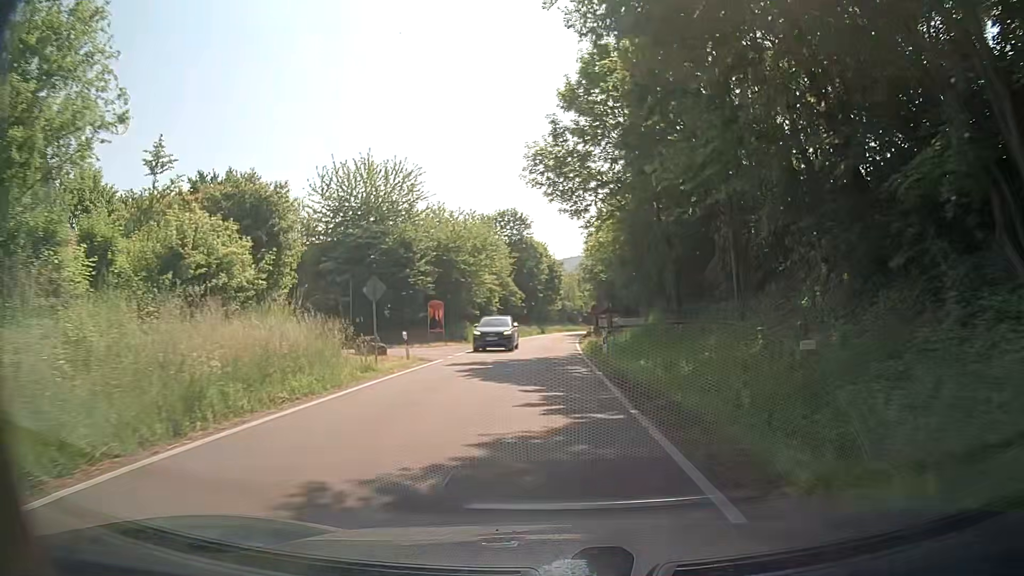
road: tertiary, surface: asphalt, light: Day
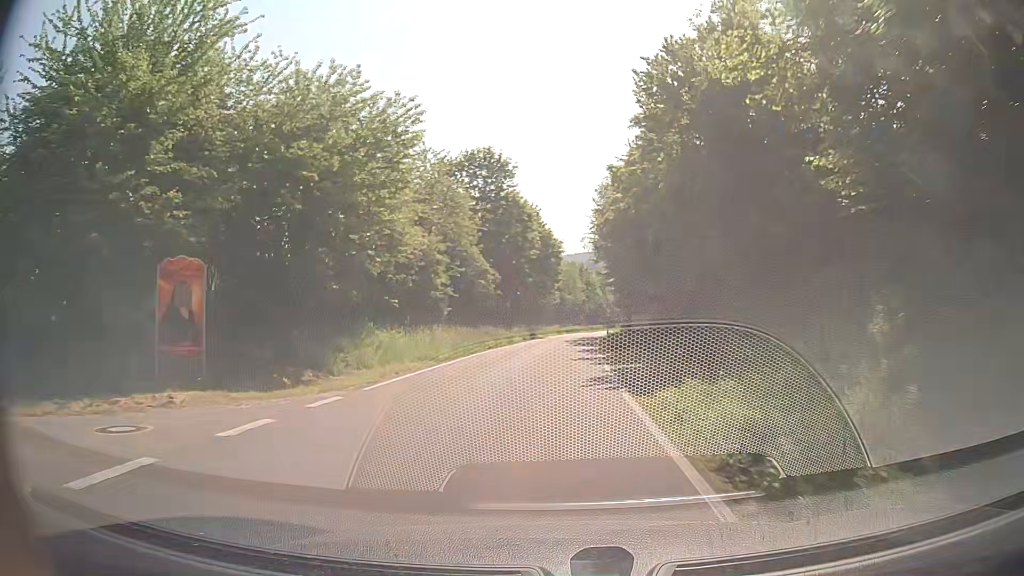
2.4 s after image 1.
(0.0, +29.6) m; 0°
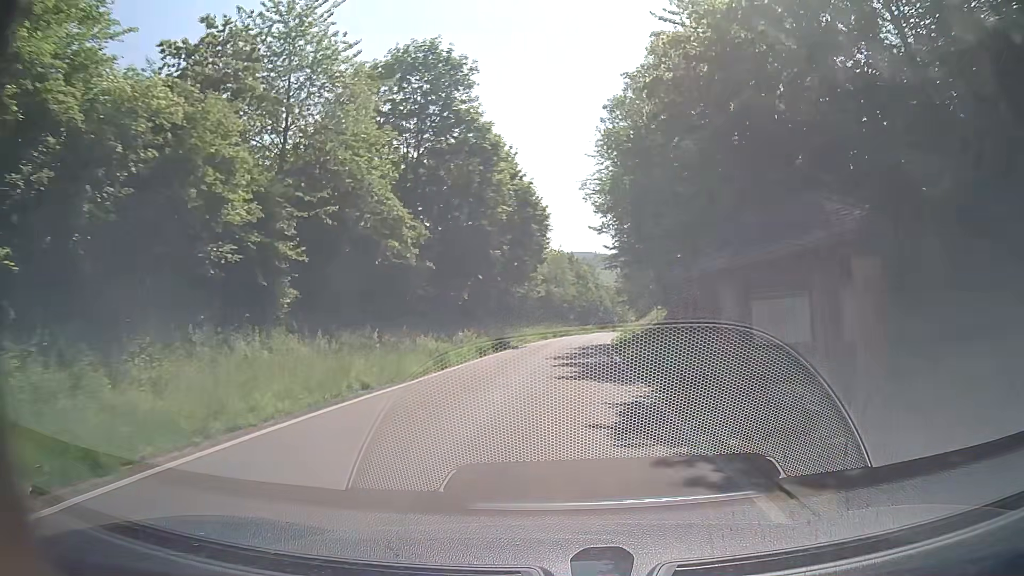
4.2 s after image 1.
(+0.2, +22.2) m; +1°
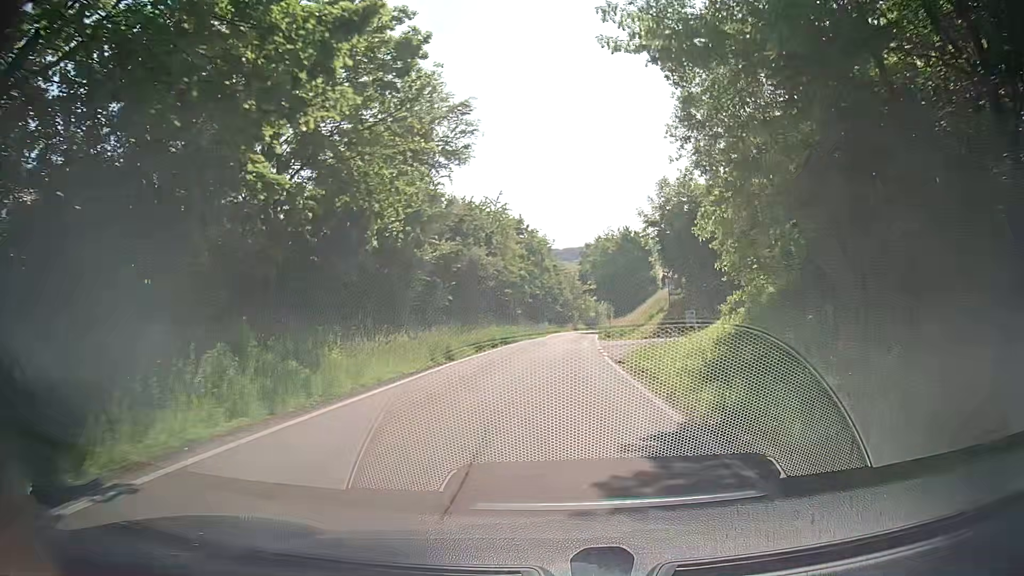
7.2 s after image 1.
(+1.5, +36.1) m; +5°
